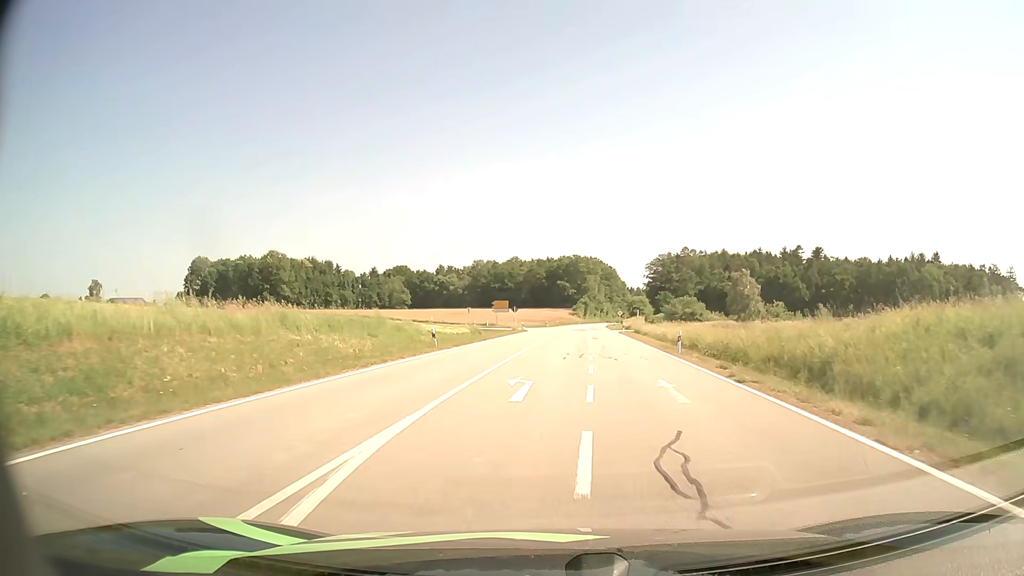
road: secondary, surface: asphalt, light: Day
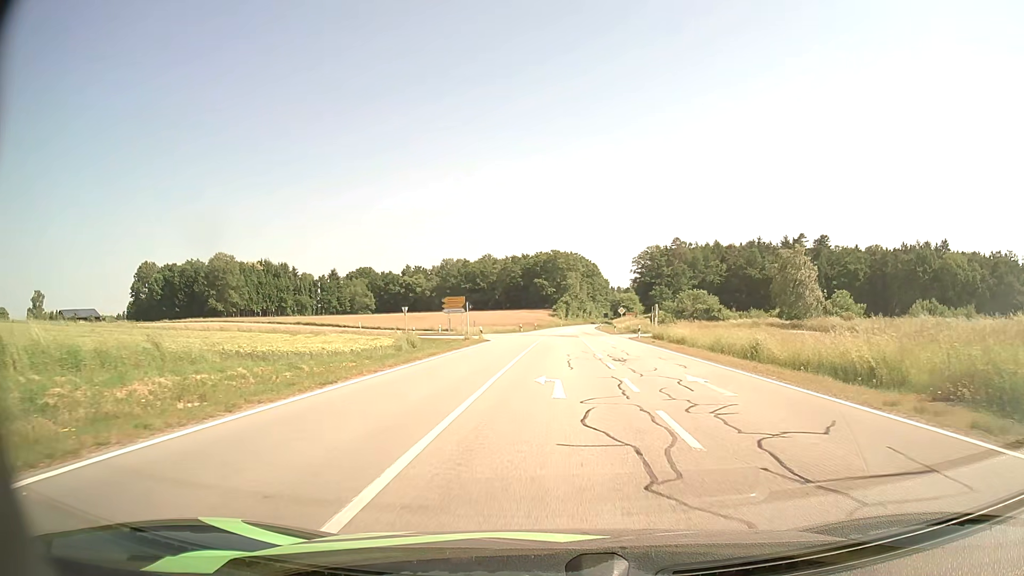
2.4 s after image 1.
(+0.3, +27.2) m; +2°
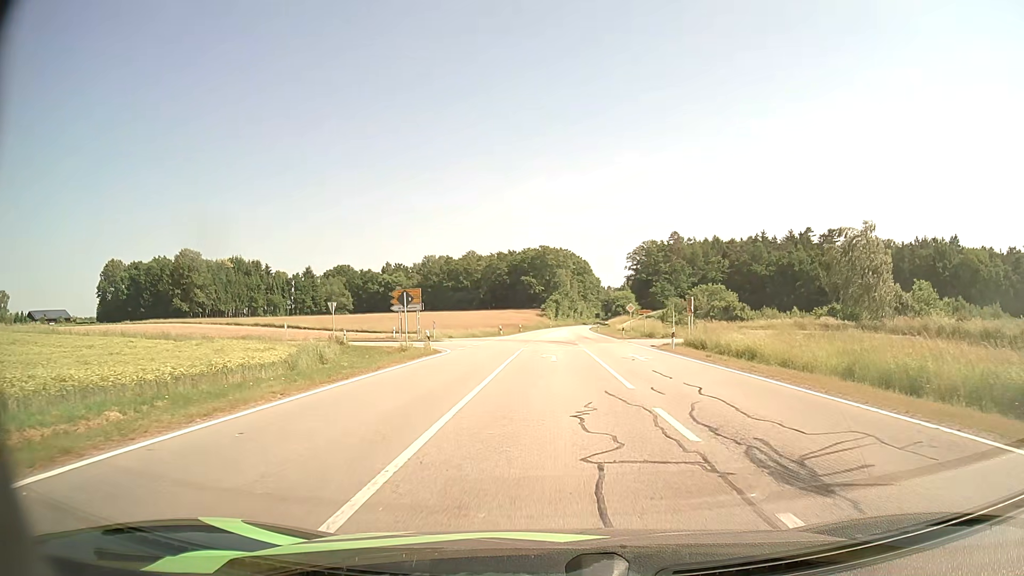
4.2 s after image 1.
(+0.2, +17.0) m; +1°
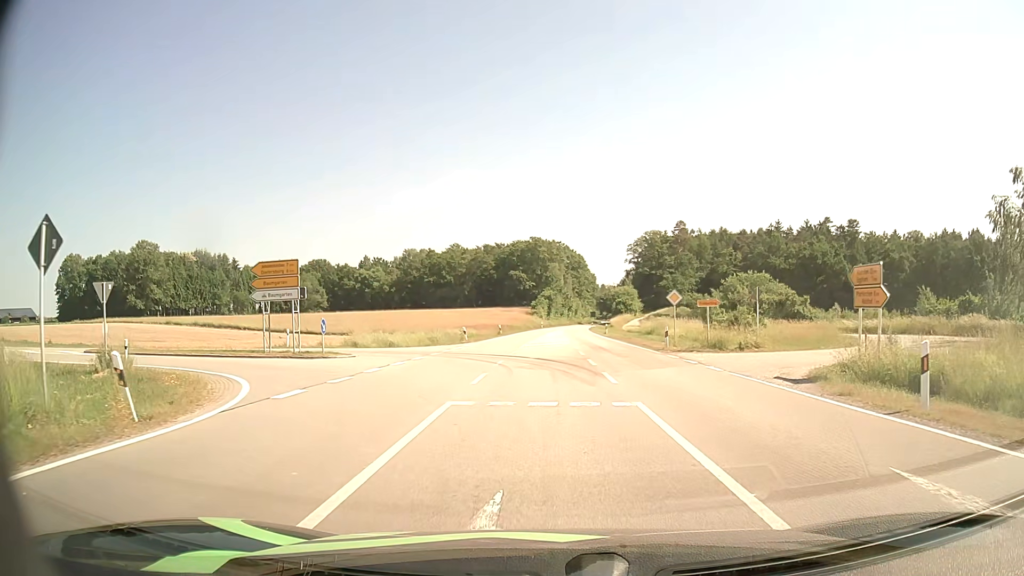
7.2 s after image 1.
(+0.1, +22.3) m; 0°
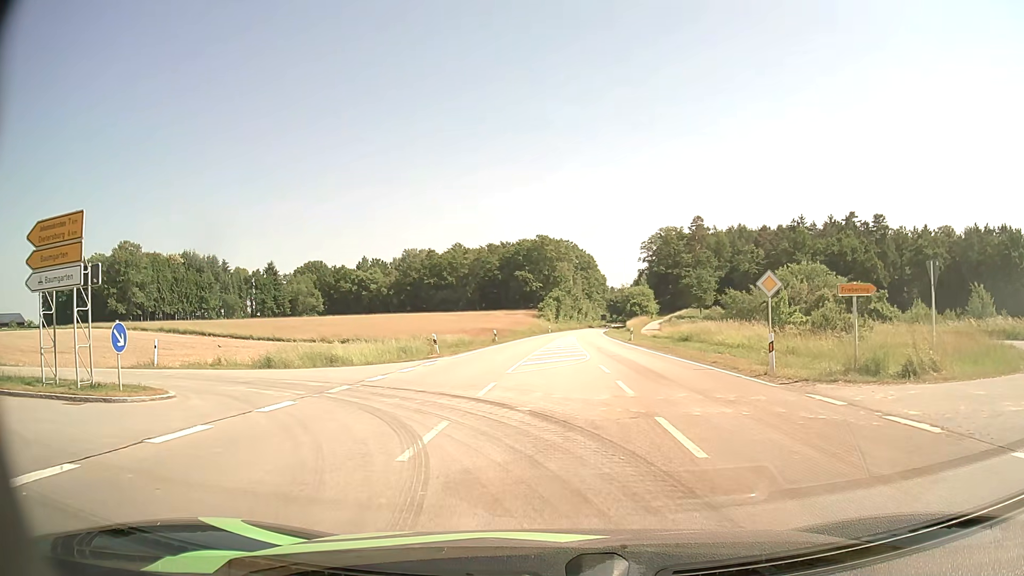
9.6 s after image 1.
(0.0, +13.6) m; 0°
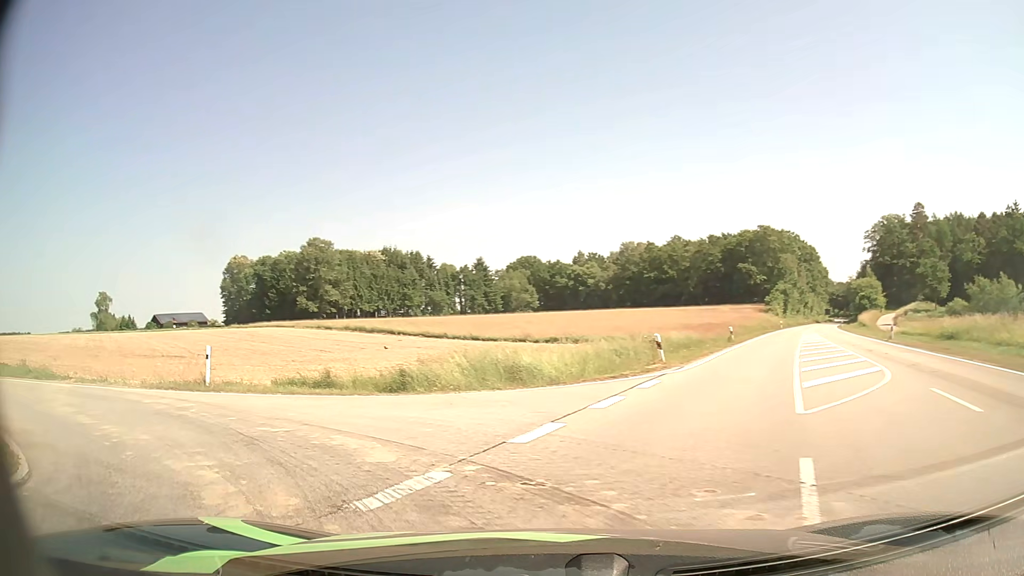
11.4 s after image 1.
(-1.0, +9.2) m; -18°
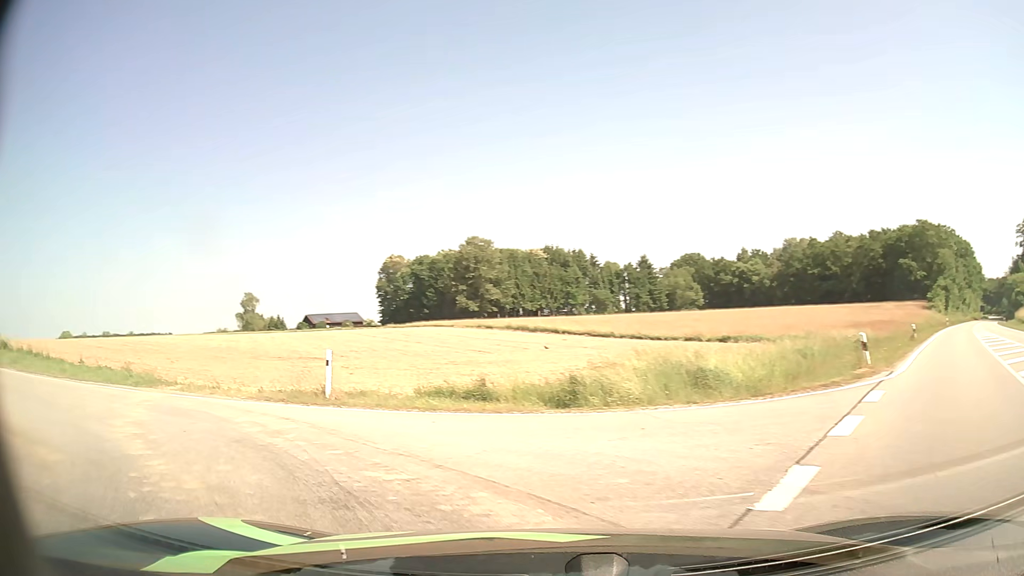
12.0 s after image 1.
(-0.3, +2.9) m; -12°
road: unclassified
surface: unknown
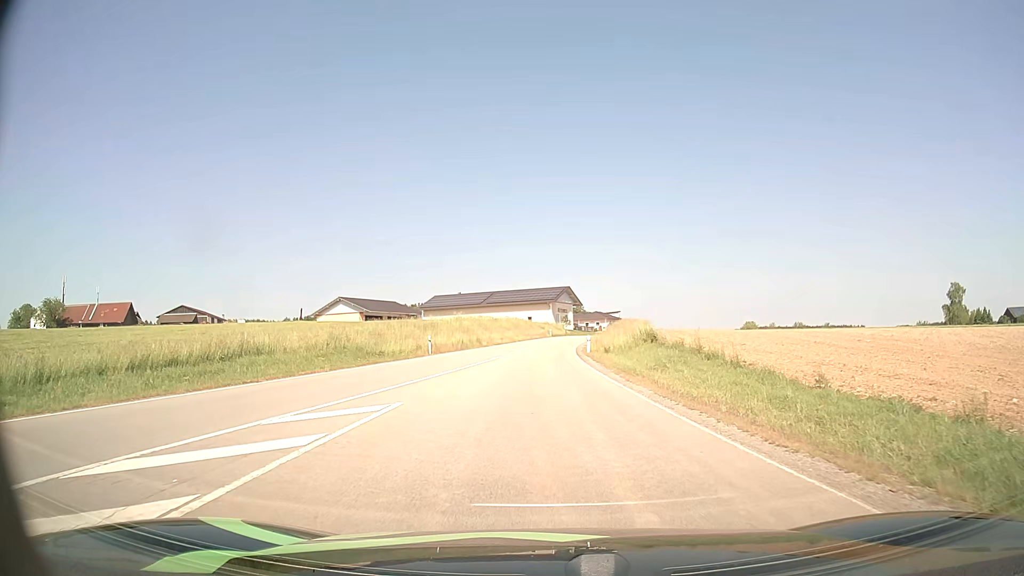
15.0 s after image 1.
(-10.6, +12.4) m; -62°
(0, +10) (0, +20) (0, +30) (0, +40) (0, +50) (+1, +60) (+2, +70) (+4, +80) (+5, +90) (+7, +99) m
